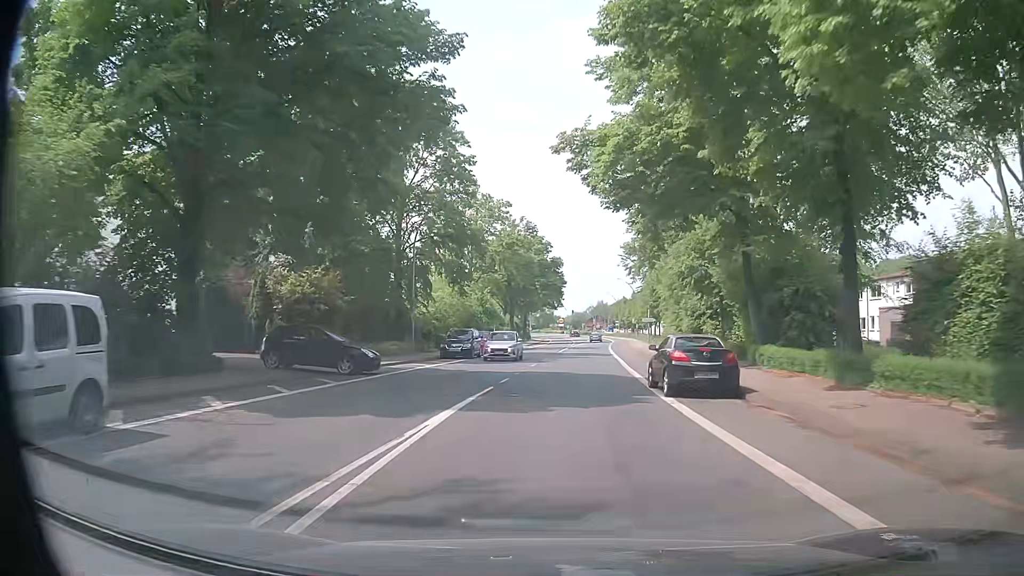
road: primary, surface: asphalt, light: Day
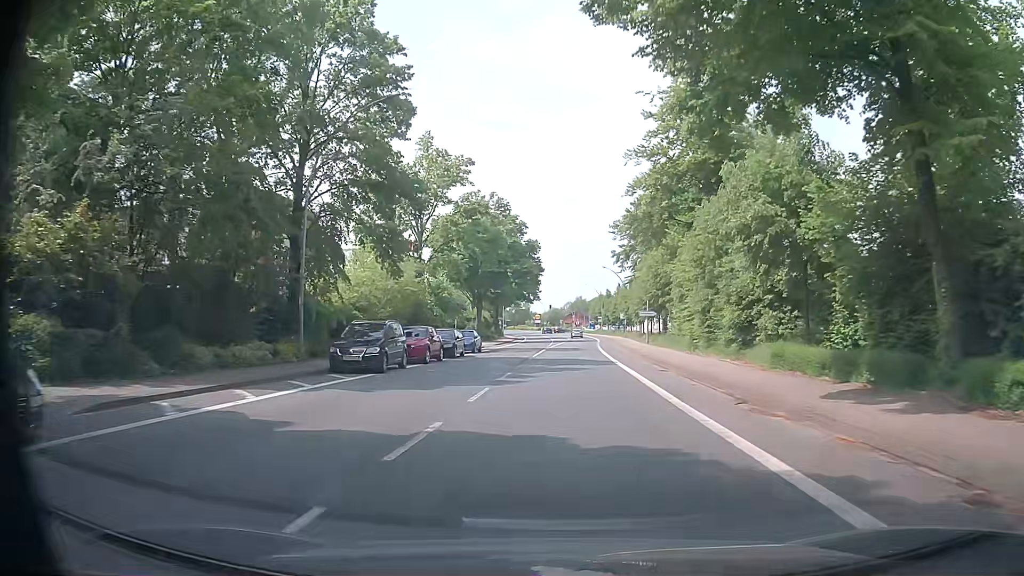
(+0.4, +15.3) m; +2°
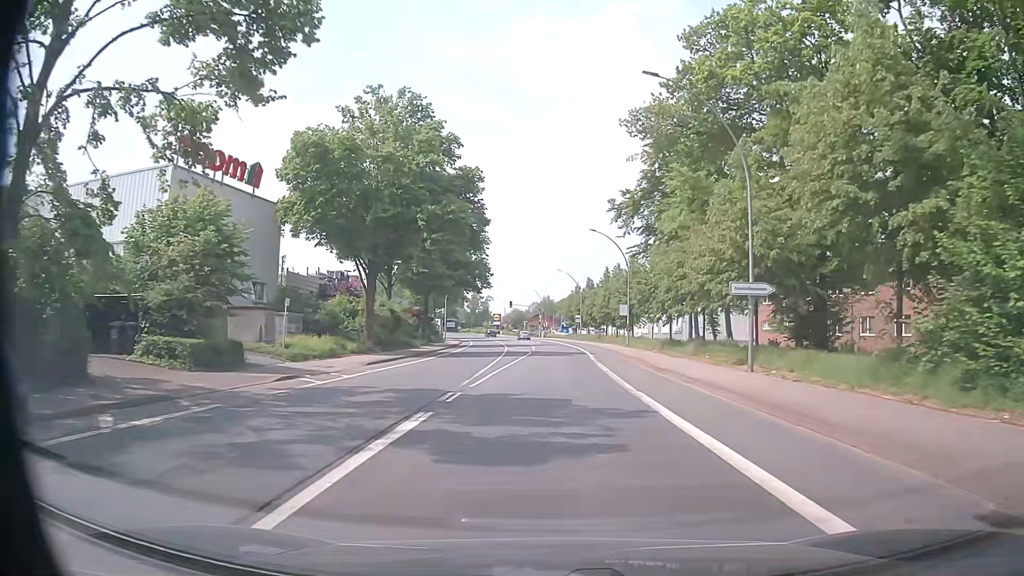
(+1.1, +38.2) m; +3°
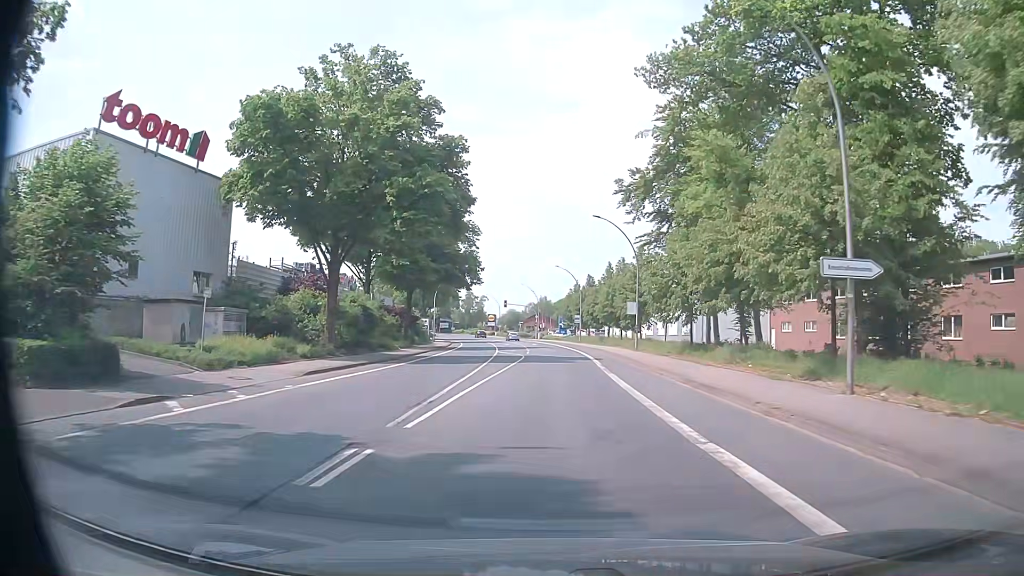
(0.0, +7.6) m; 0°
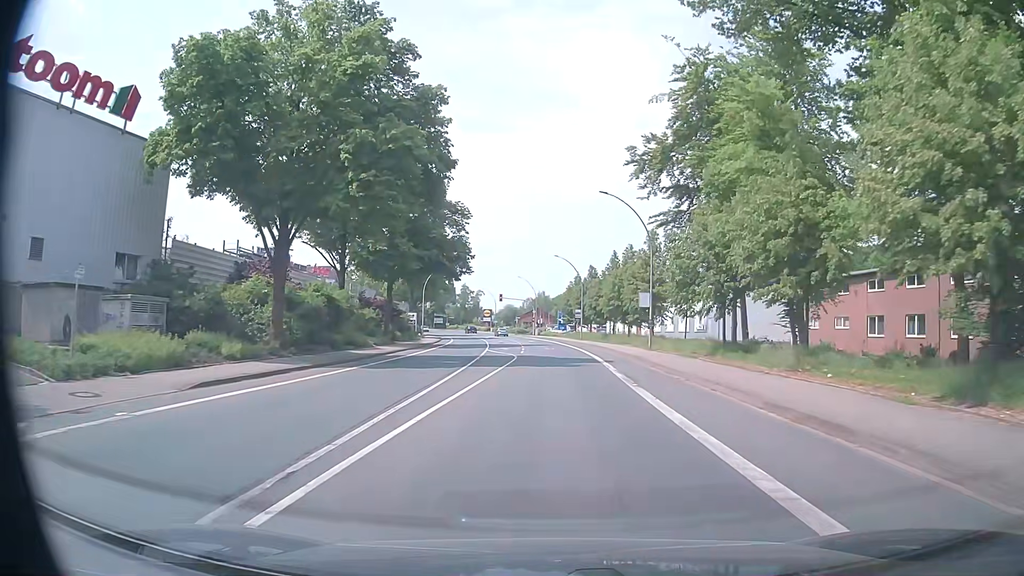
(0.0, +7.6) m; 0°
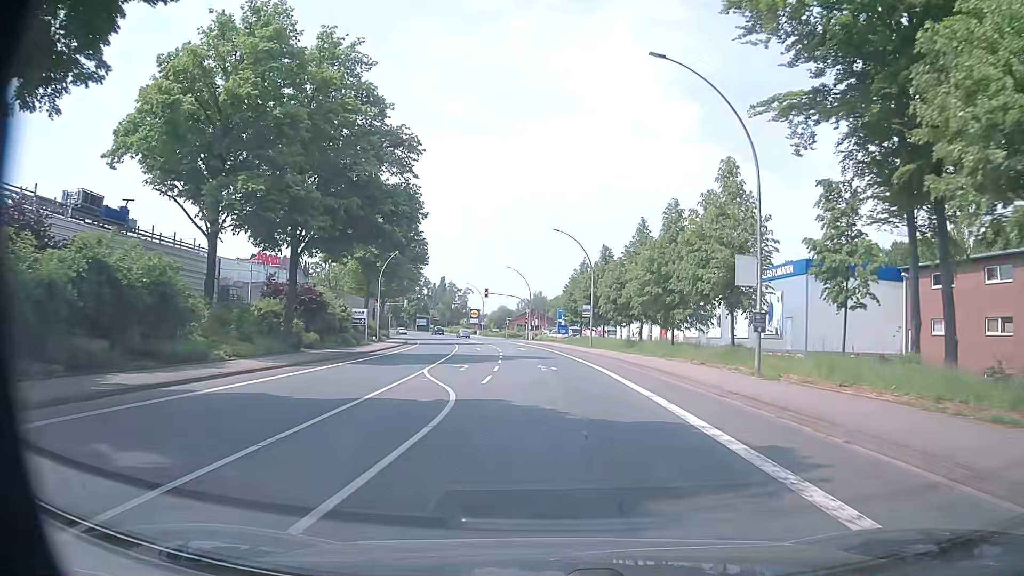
(+0.2, +22.9) m; 0°
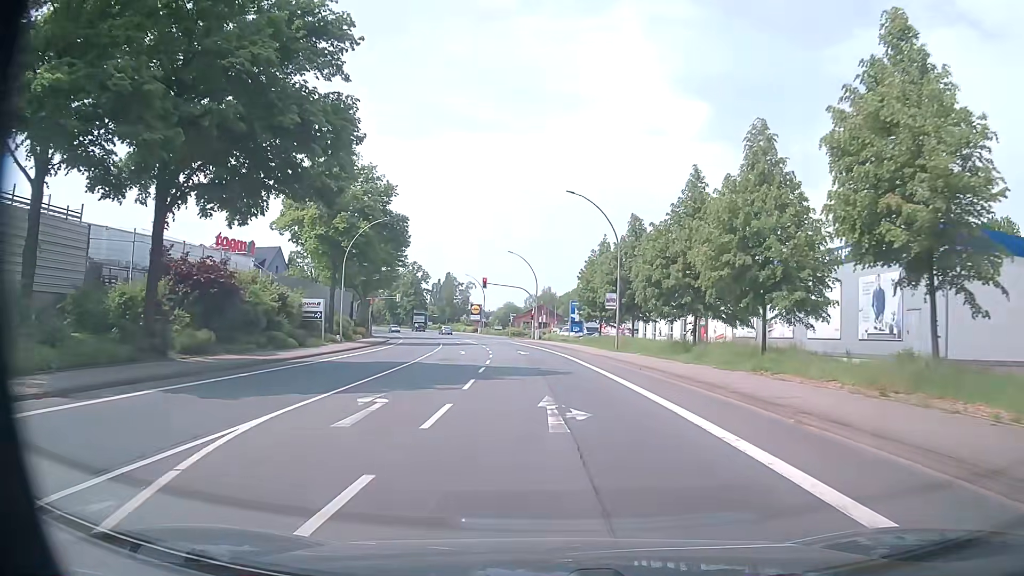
(+0.1, +15.1) m; -1°
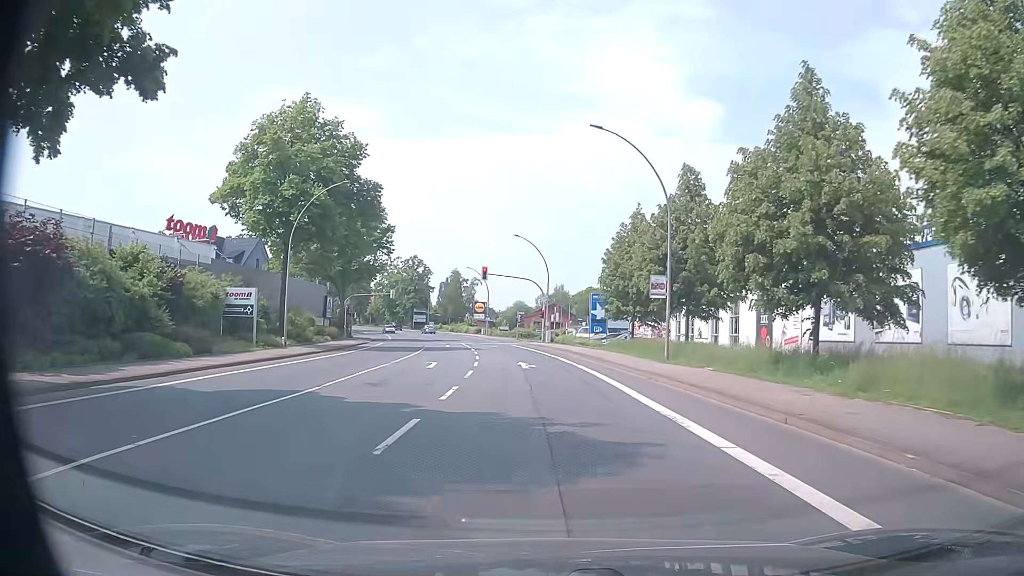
(0.0, +13.9) m; -1°
(0, +10) (0, +20) (-1, +30) (-2, +40) (-3, +50) (-5, +60) (-6, +70) (-8, +79) (-11, +89) (-13, +99) m
